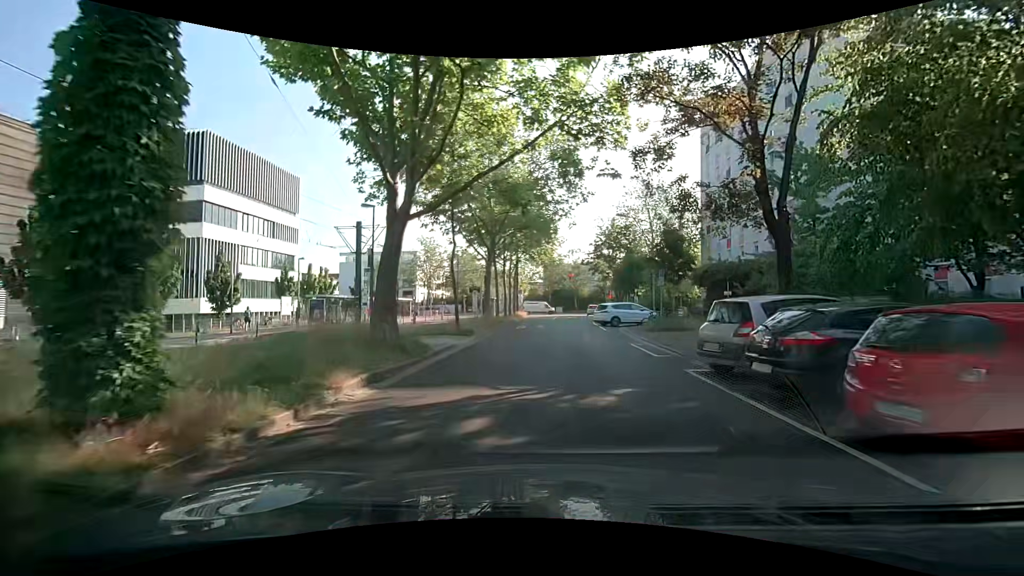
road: tertiary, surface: asphalt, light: Day
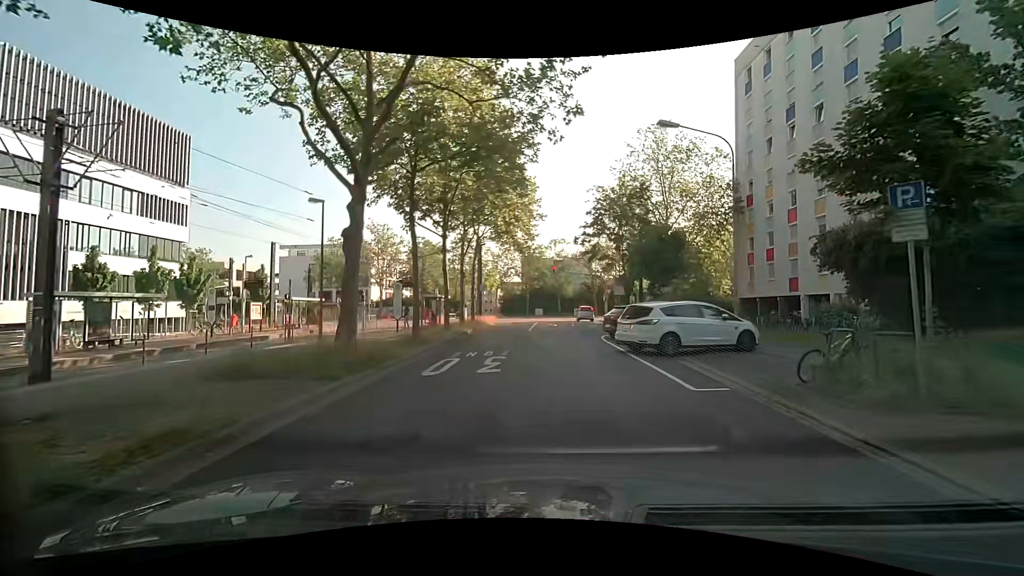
(+0.9, +19.3) m; +4°
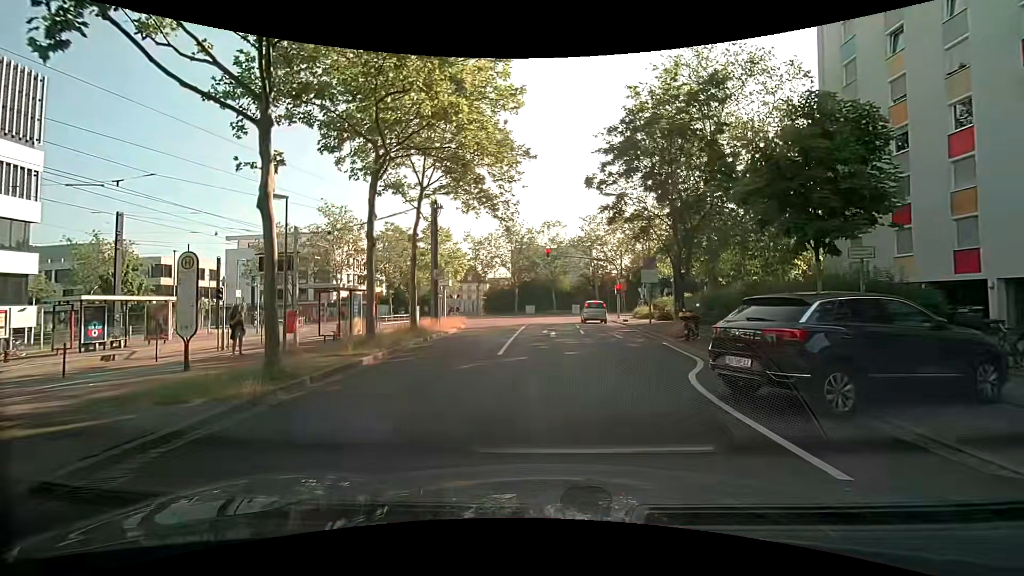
(0.0, +16.1) m; 0°
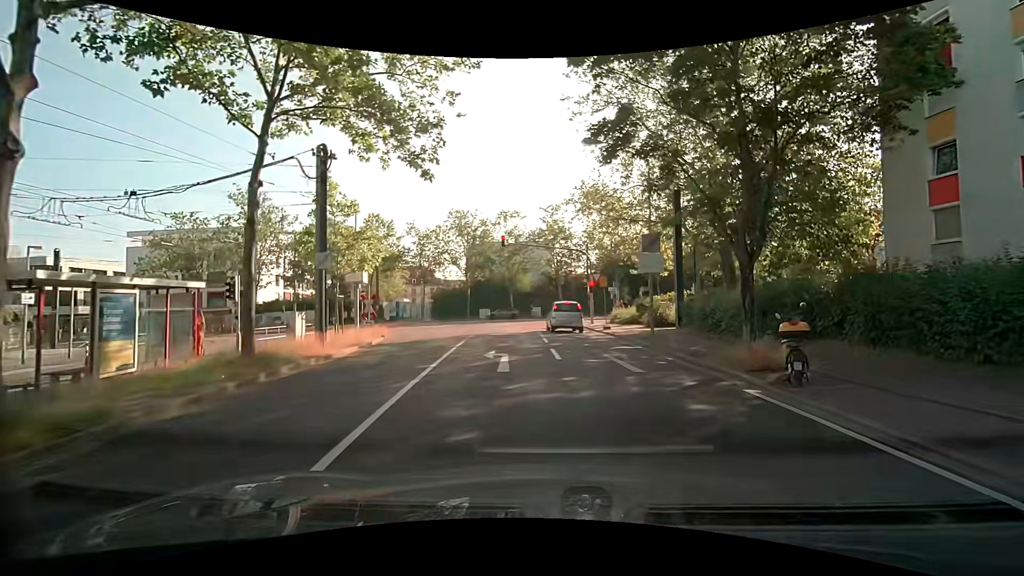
(+0.2, +10.4) m; +6°
